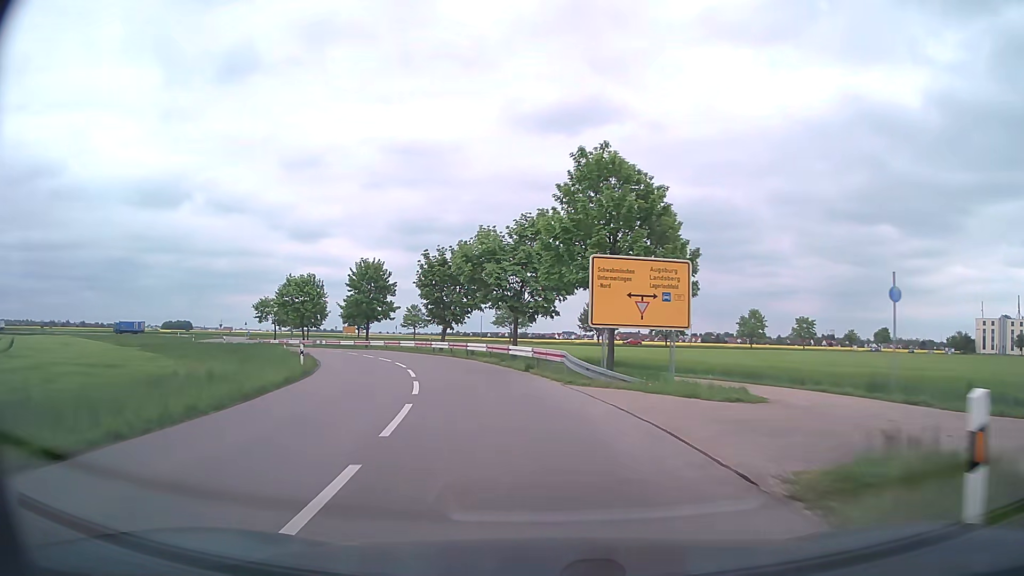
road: tertiary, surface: asphalt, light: Day
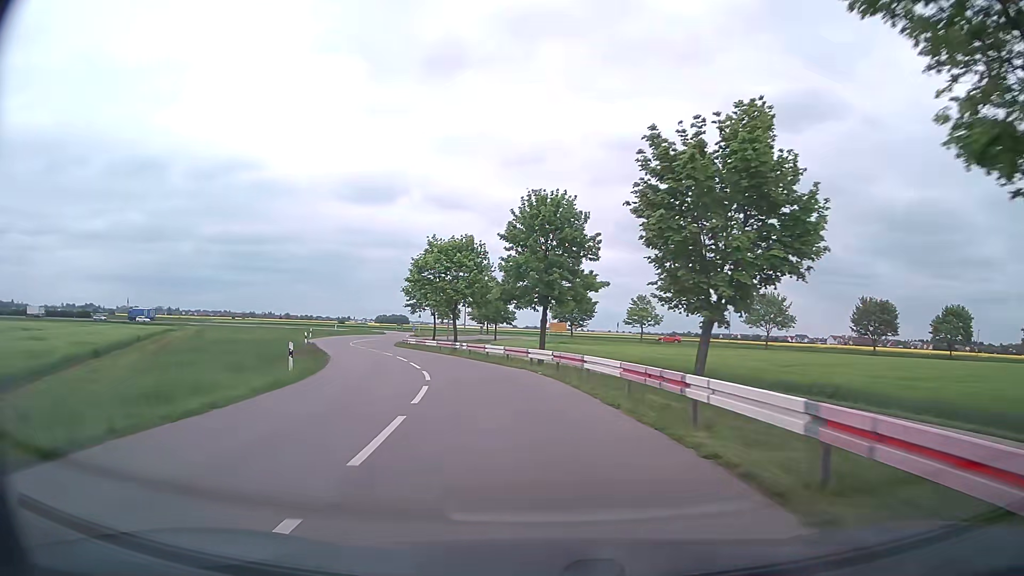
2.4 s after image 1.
(-5.2, +32.1) m; -19°
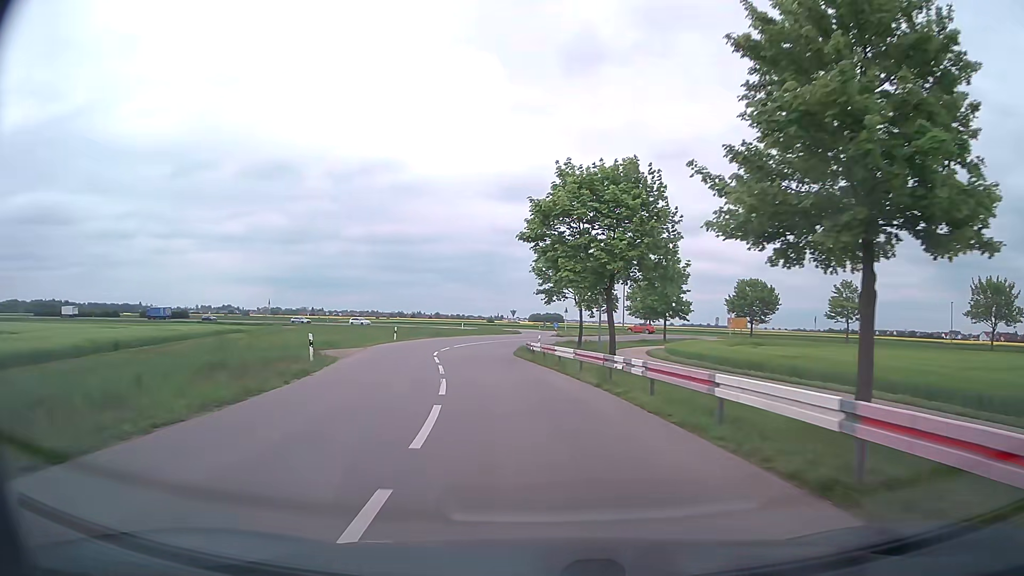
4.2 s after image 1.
(-2.6, +23.1) m; -13°
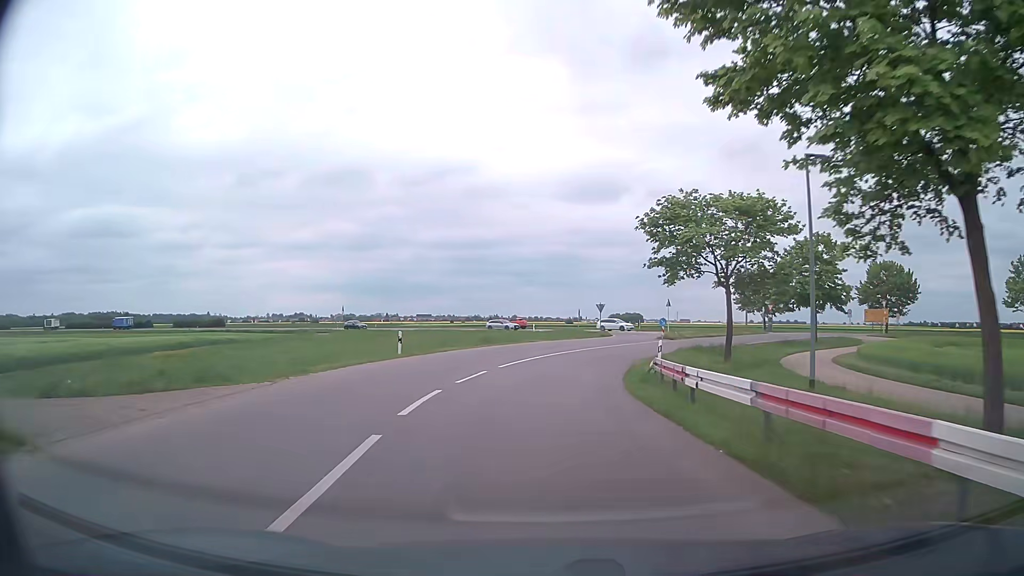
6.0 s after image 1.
(-1.6, +21.3) m; -7°
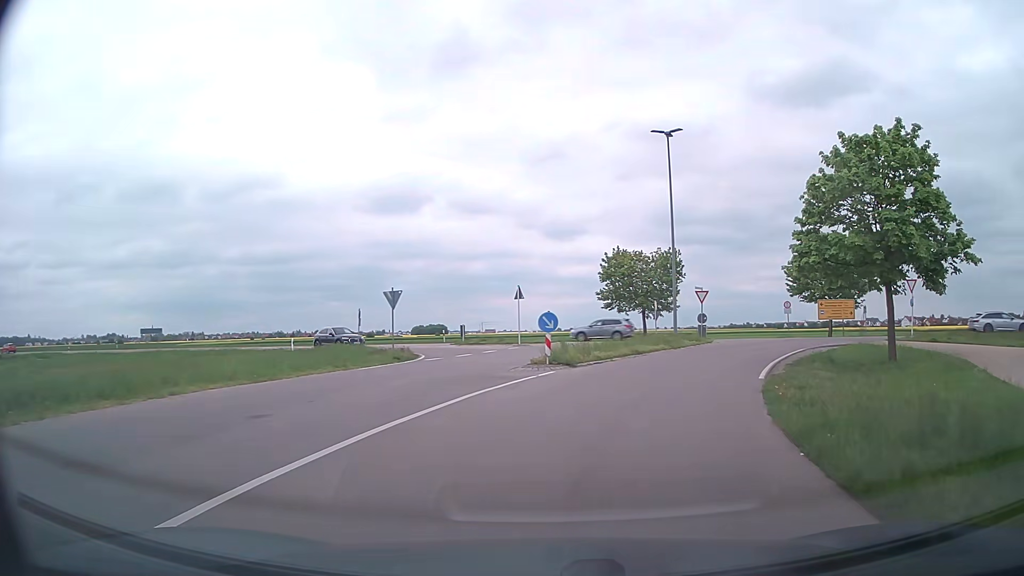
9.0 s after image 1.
(+2.3, +29.7) m; +16°
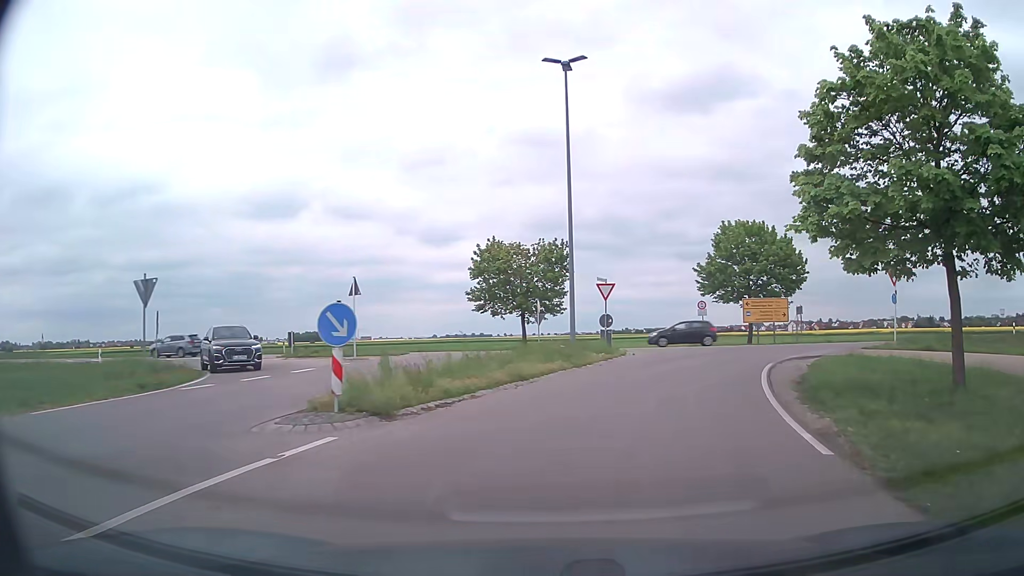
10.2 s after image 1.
(+1.0, +10.1) m; +11°
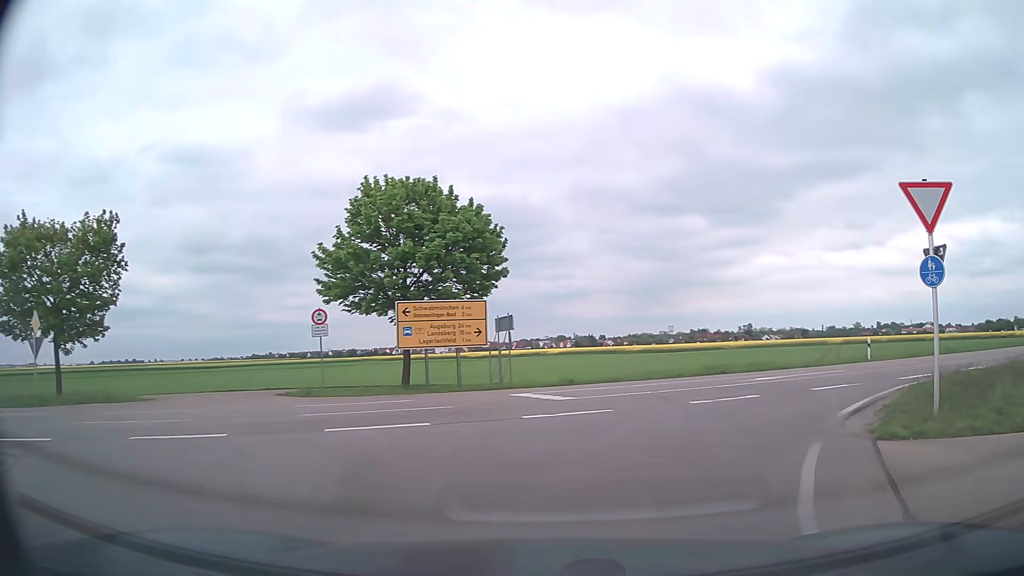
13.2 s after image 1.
(+4.8, +20.1) m; +30°
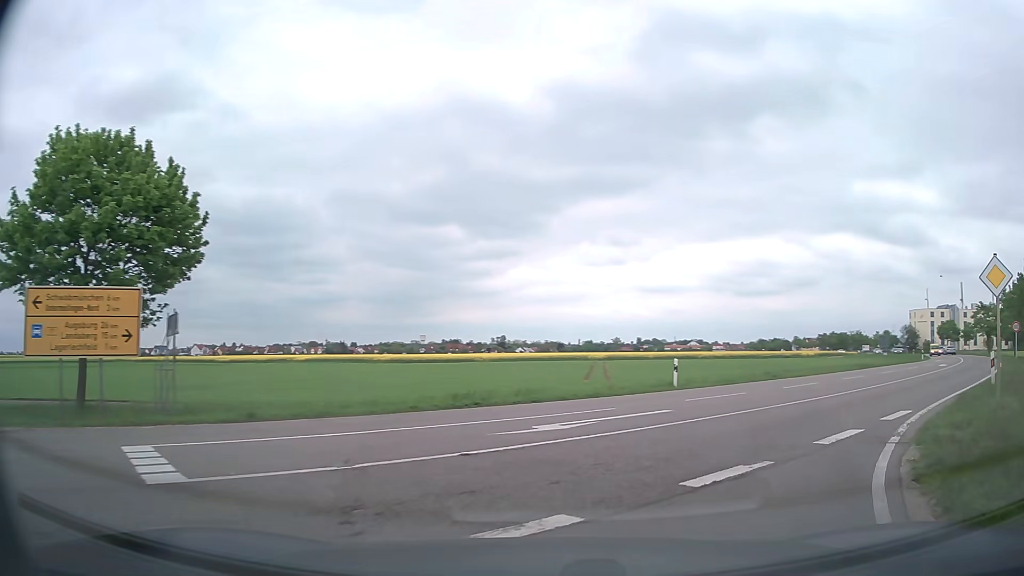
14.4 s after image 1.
(+1.3, +7.5) m; +21°
(+3, +9) (+9, +17) (+16, +24) (+23, +32) (+29, +39) (+36, +47) (+42, +55) (+47, +63) (+53, +71) (+58, +80) m
